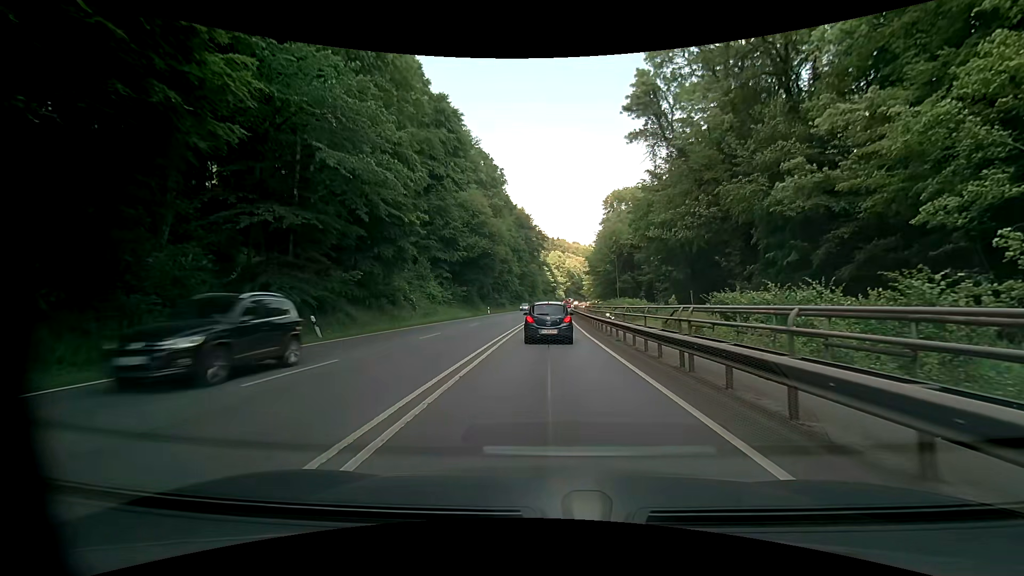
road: primary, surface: asphalt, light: Day
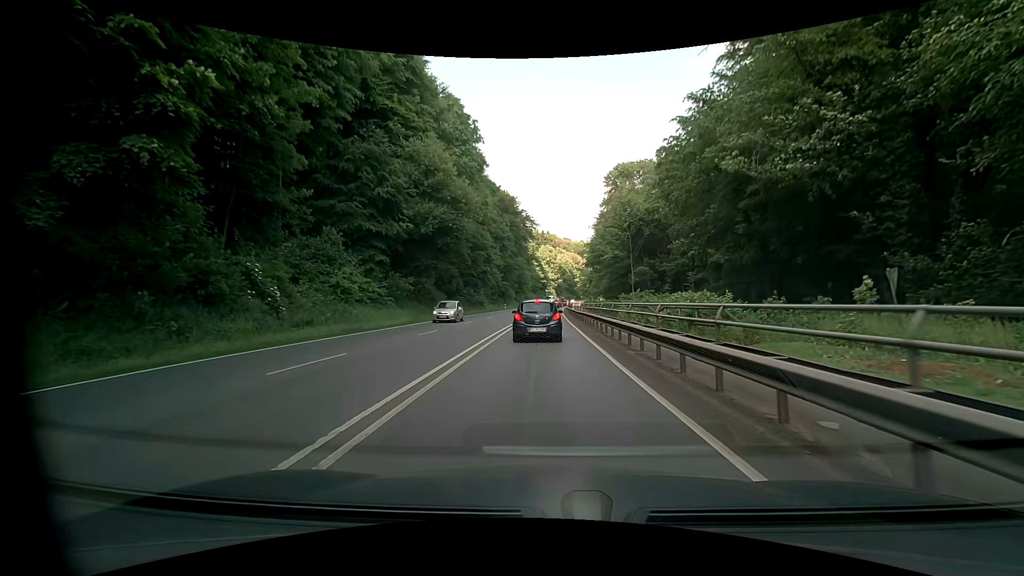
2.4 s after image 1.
(+0.6, +22.9) m; +2°
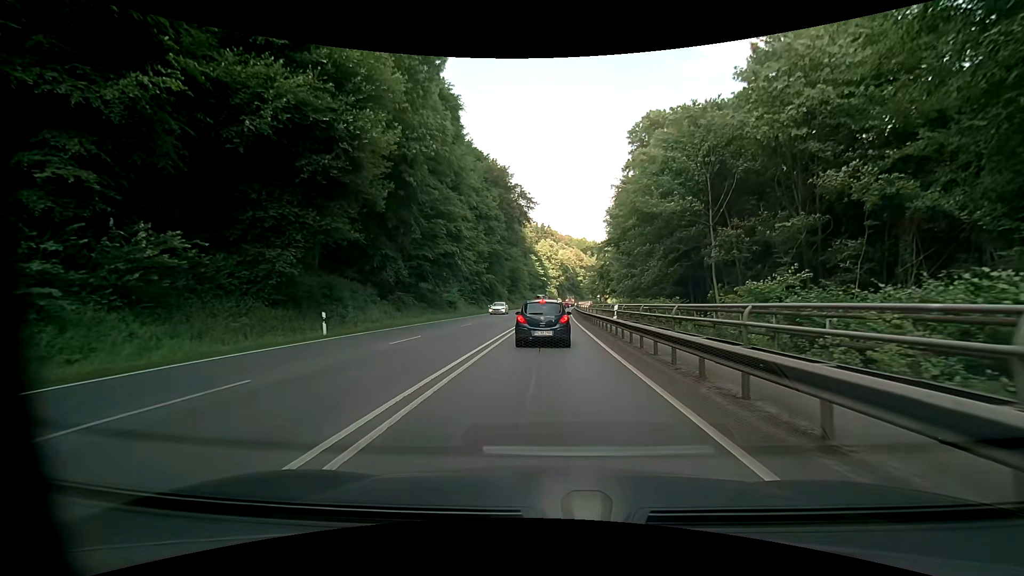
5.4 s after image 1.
(+0.1, +28.6) m; 0°
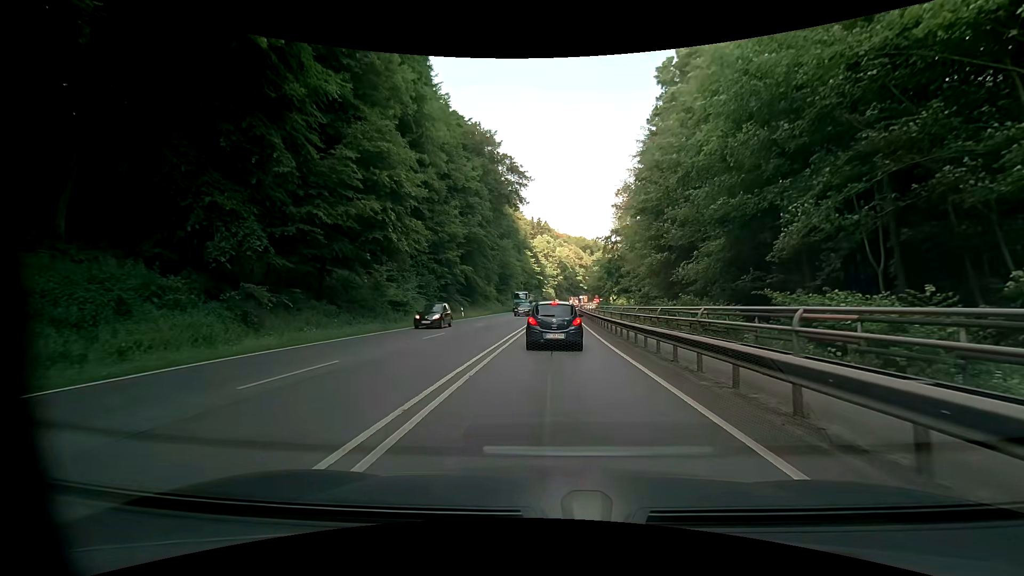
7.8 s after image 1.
(-0.1, +20.9) m; -2°
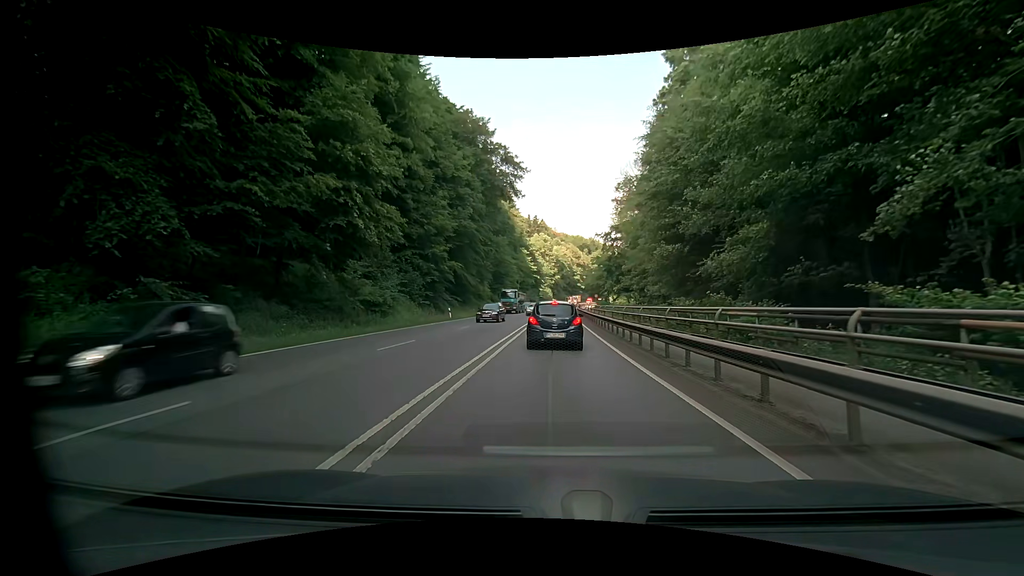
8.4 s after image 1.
(+0.2, +5.1) m; +3°
(0, +10) (0, +20) (0, +30) (0, +40) (+1, +50) (+1, +60) (+1, +70) (+2, +80) (+2, +90) (+2, +100) m
